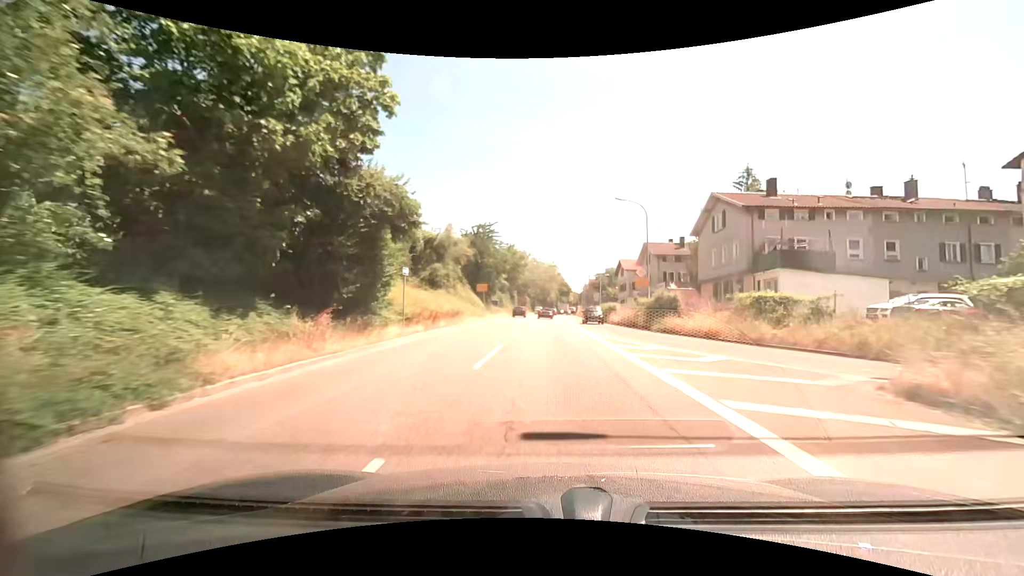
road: trunk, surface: asphalt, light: Day
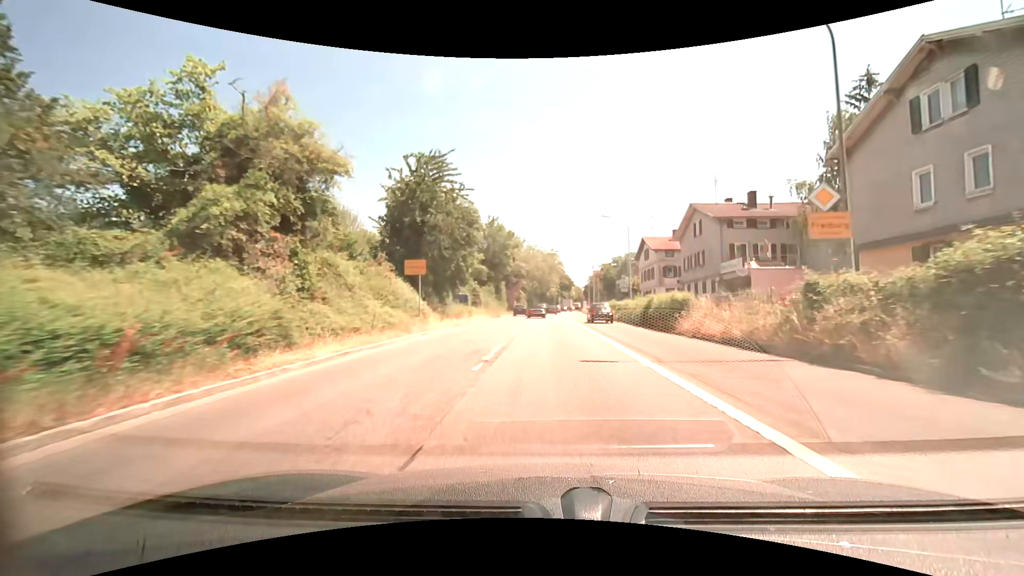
(+0.1, +24.2) m; 0°
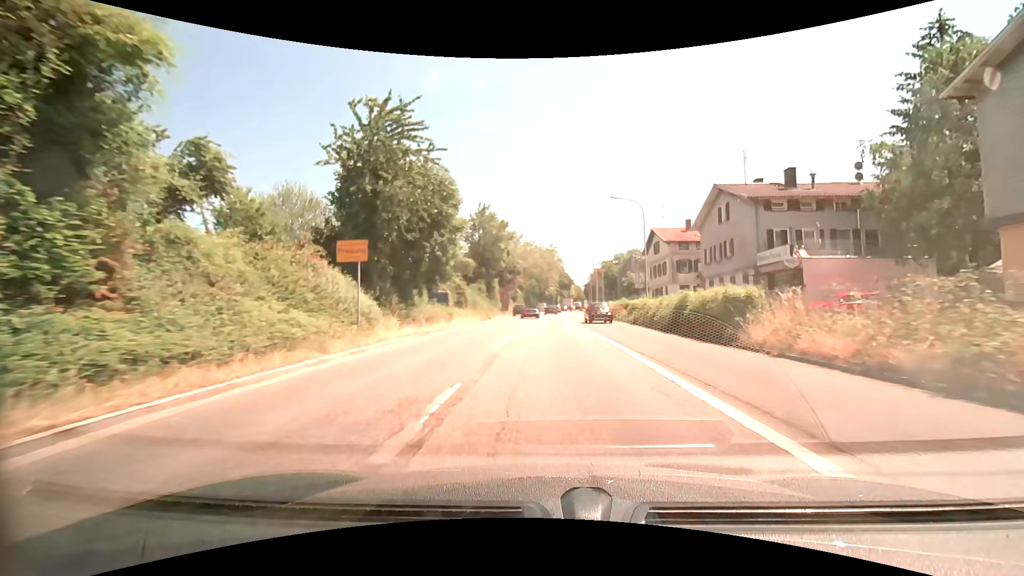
(0.0, +7.5) m; 0°
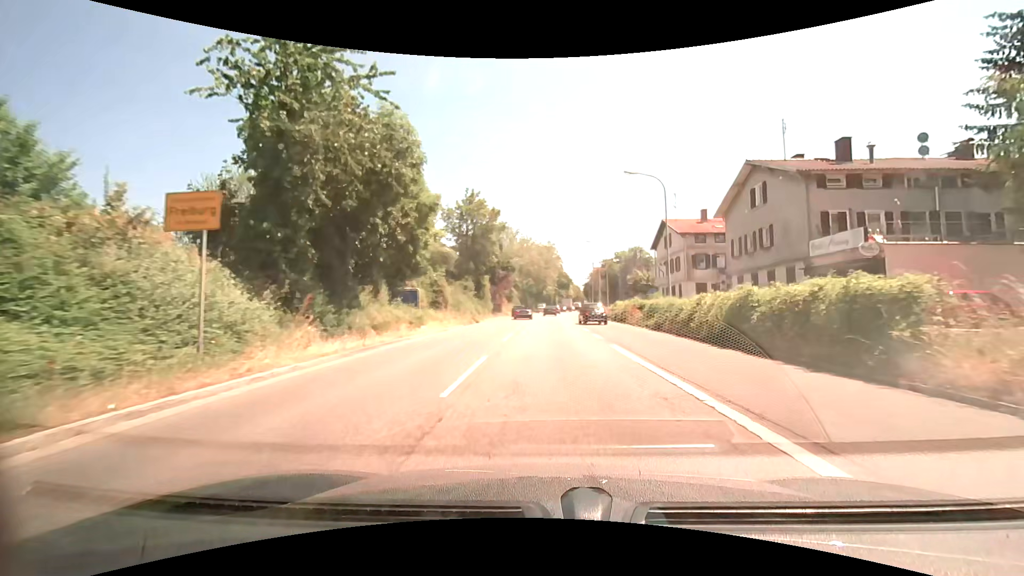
(0.0, +7.1) m; 0°
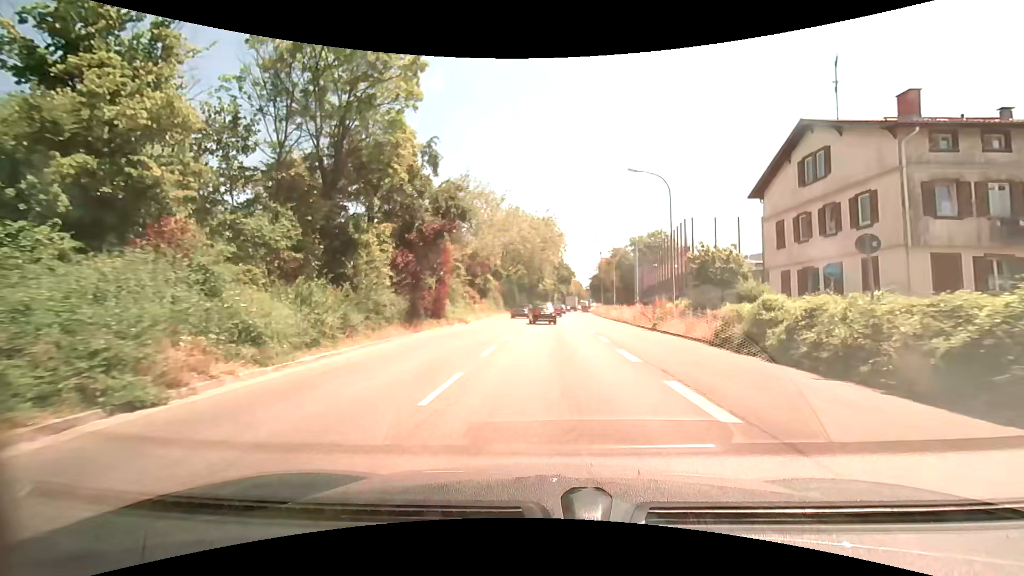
(0.0, +31.6) m; 0°
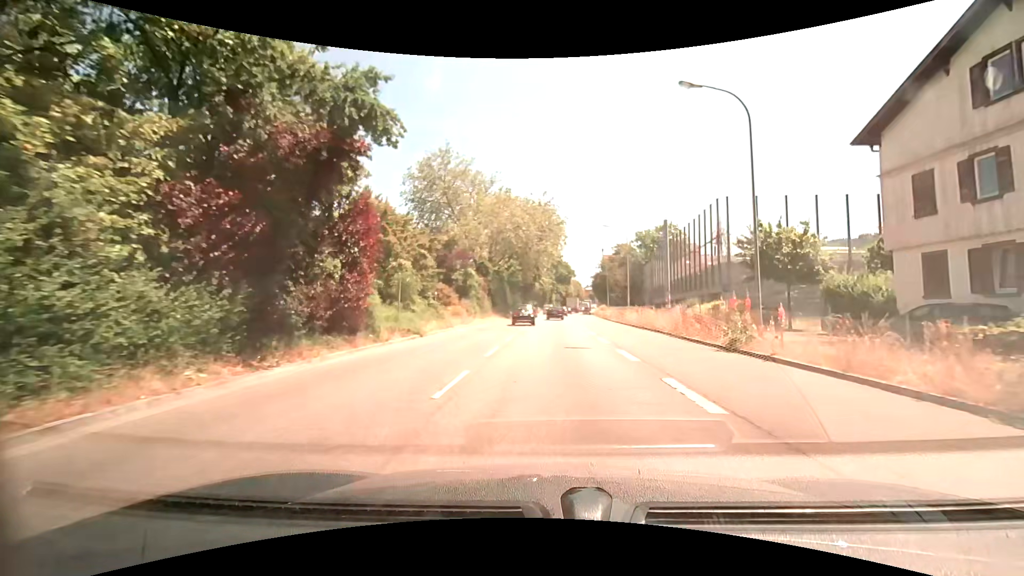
(0.0, +11.6) m; 0°
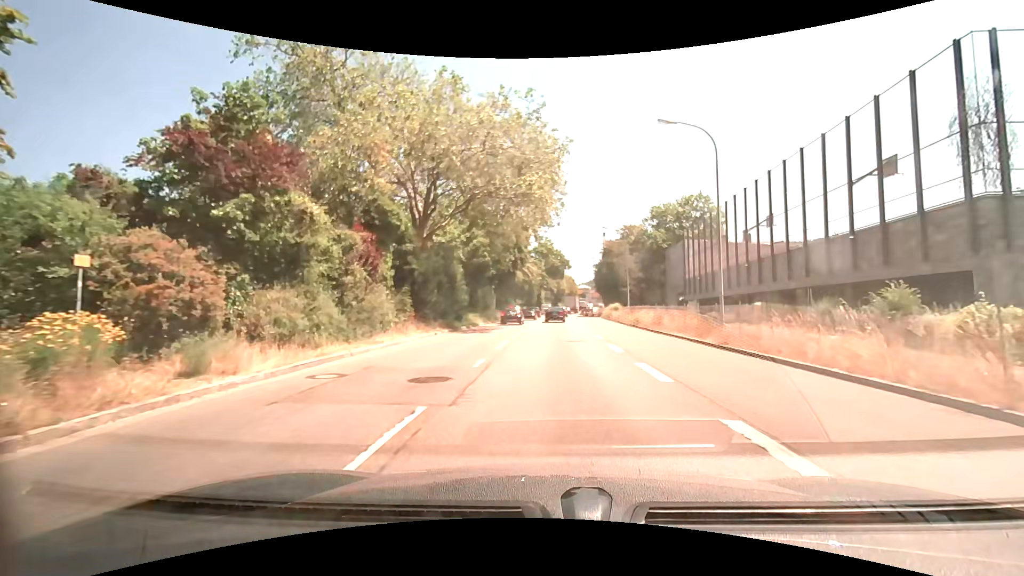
(+0.4, +27.3) m; +1°
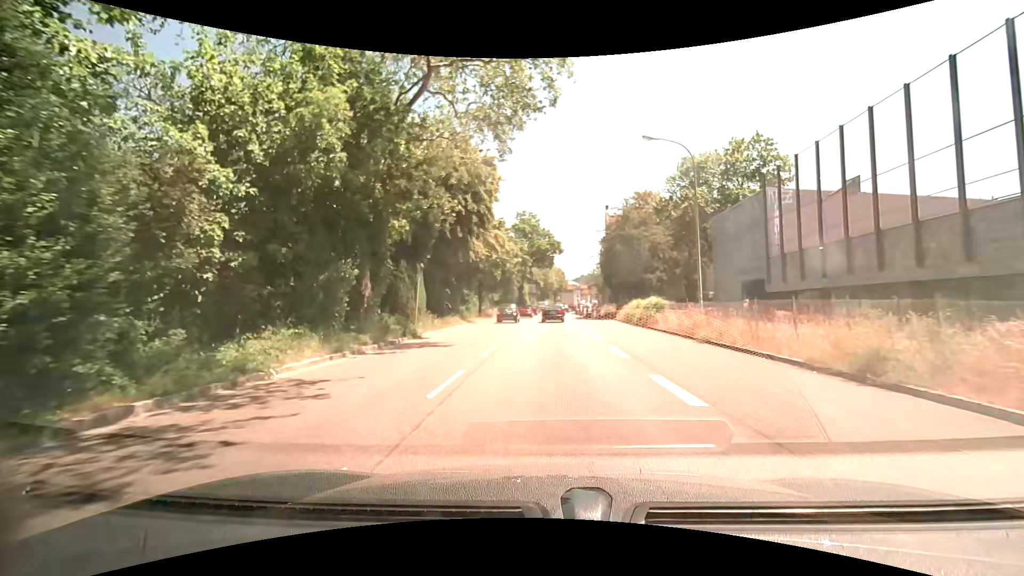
(+0.4, +26.4) m; +1°
(0, +10) (0, +20) (+1, +30) (+1, +40) (+2, +50) (+2, +60) (+3, +70) (+3, +80) (+4, +90) (+5, +100) m
